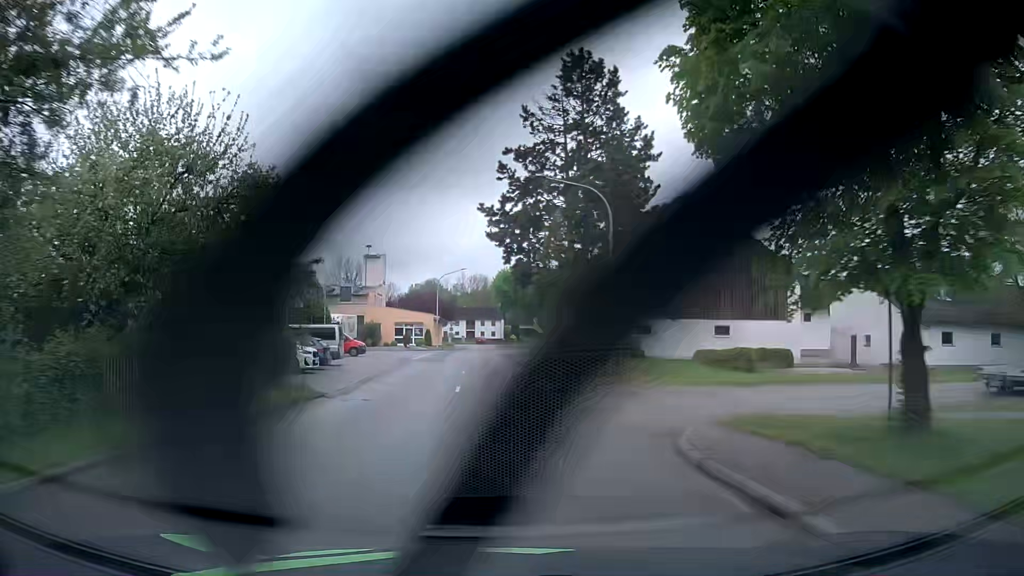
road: tertiary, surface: asphalt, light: Day
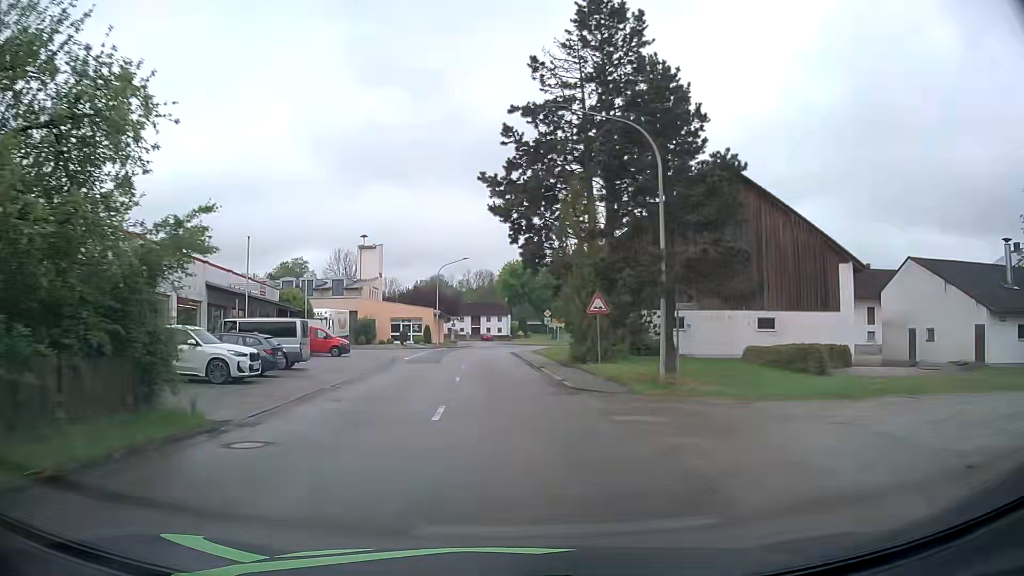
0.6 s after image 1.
(-0.1, +7.3) m; -2°
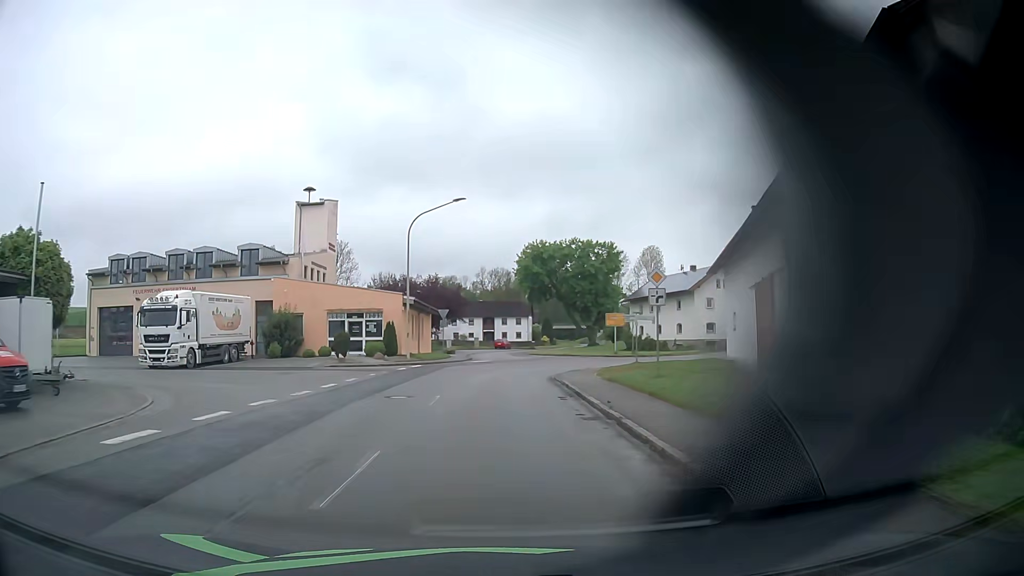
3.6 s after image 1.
(-0.3, +32.9) m; -1°
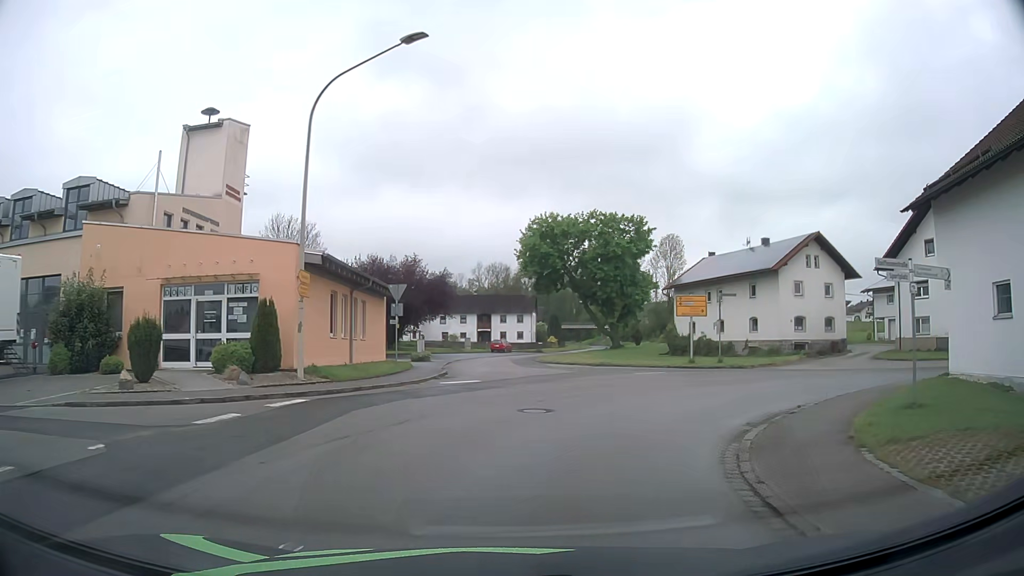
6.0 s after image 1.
(-0.4, +21.7) m; -1°
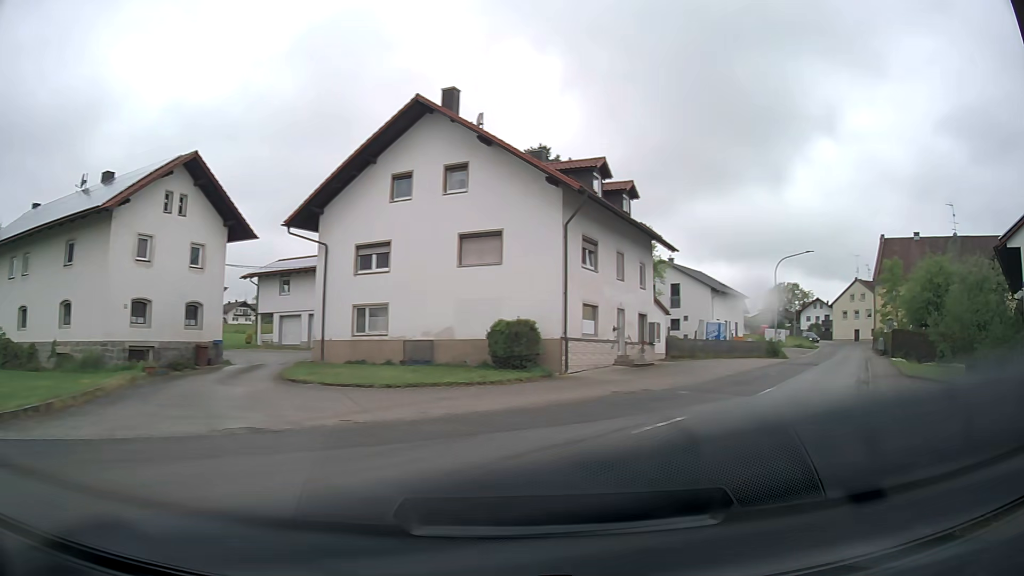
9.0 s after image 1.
(+8.7, +20.3) m; +54°
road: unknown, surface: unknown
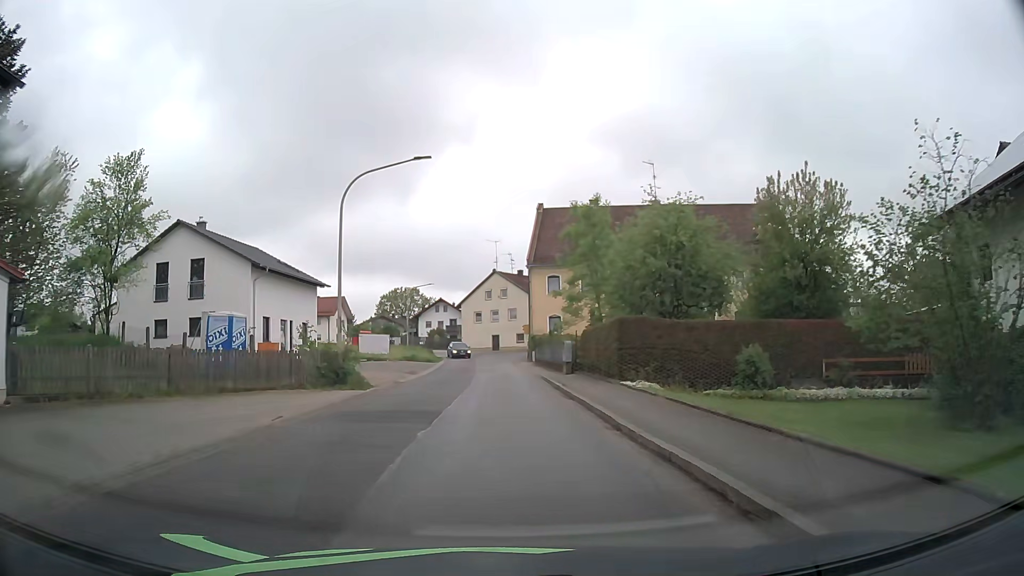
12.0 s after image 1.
(+11.4, +24.2) m; +34°
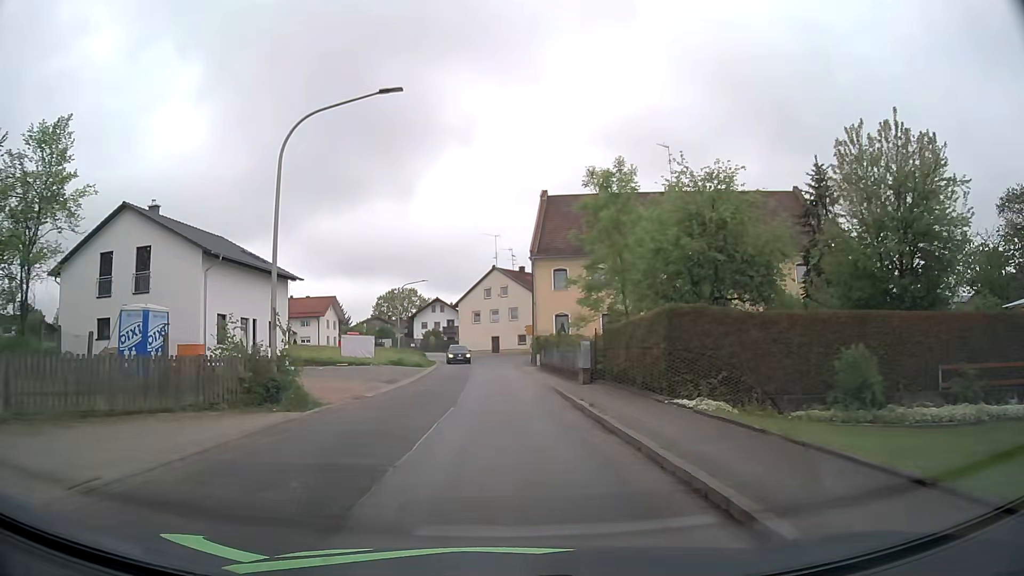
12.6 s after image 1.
(-0.1, +6.5) m; -1°
